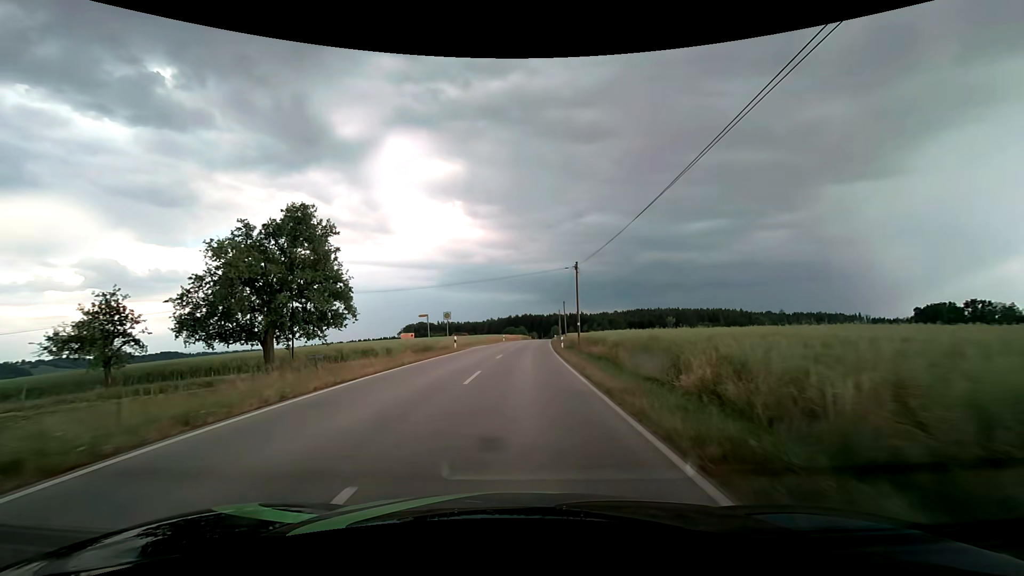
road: secondary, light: Day
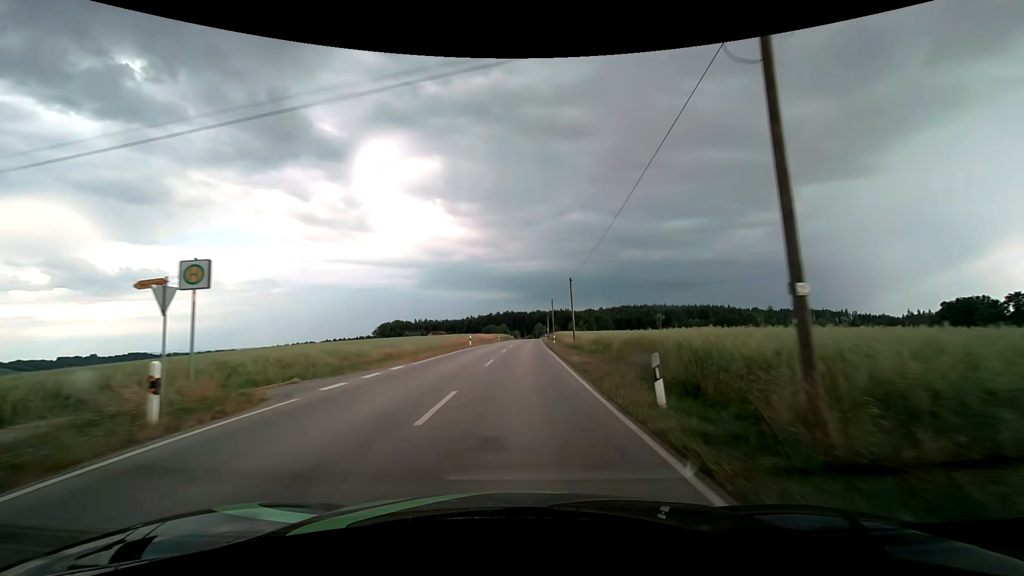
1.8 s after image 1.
(+0.5, +29.1) m; +2°
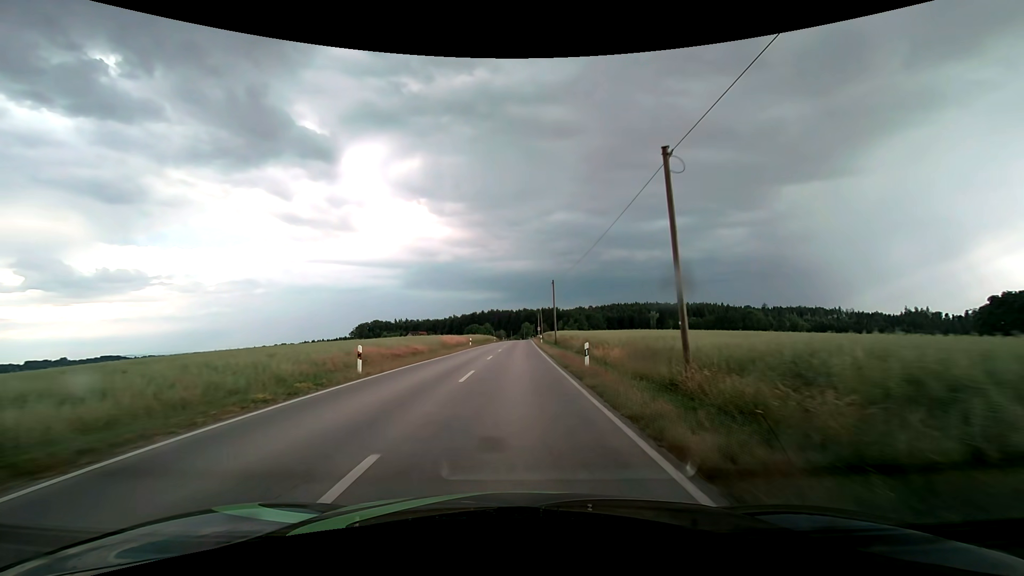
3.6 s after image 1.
(+0.5, +29.8) m; +2°
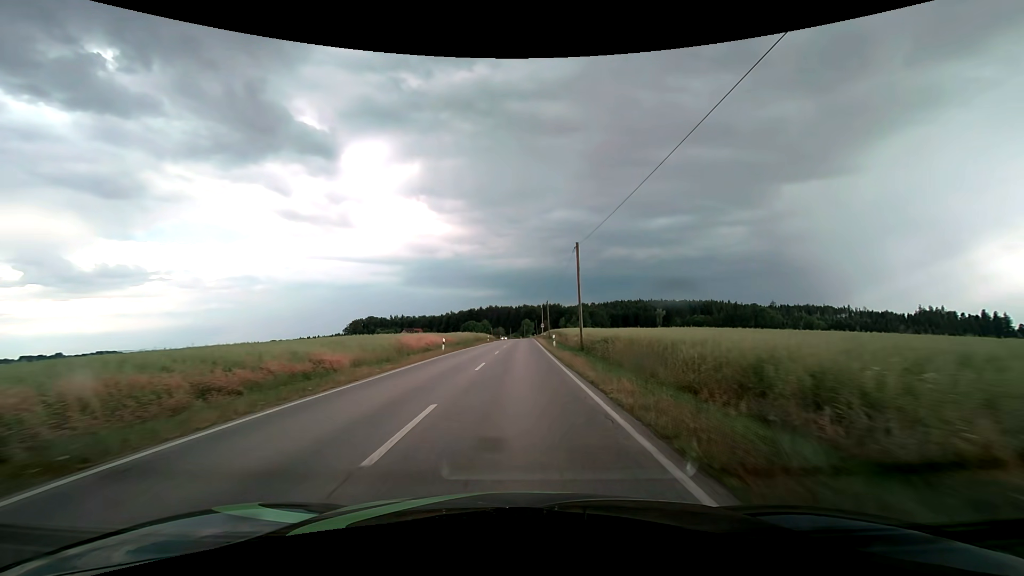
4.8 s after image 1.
(0.0, +20.3) m; 0°
(0, +10) (0, +20) (0, +30) (0, +40) (0, +50) (+1, +60) (+1, +70) (+1, +80) (+1, +90) (+1, +100) m
